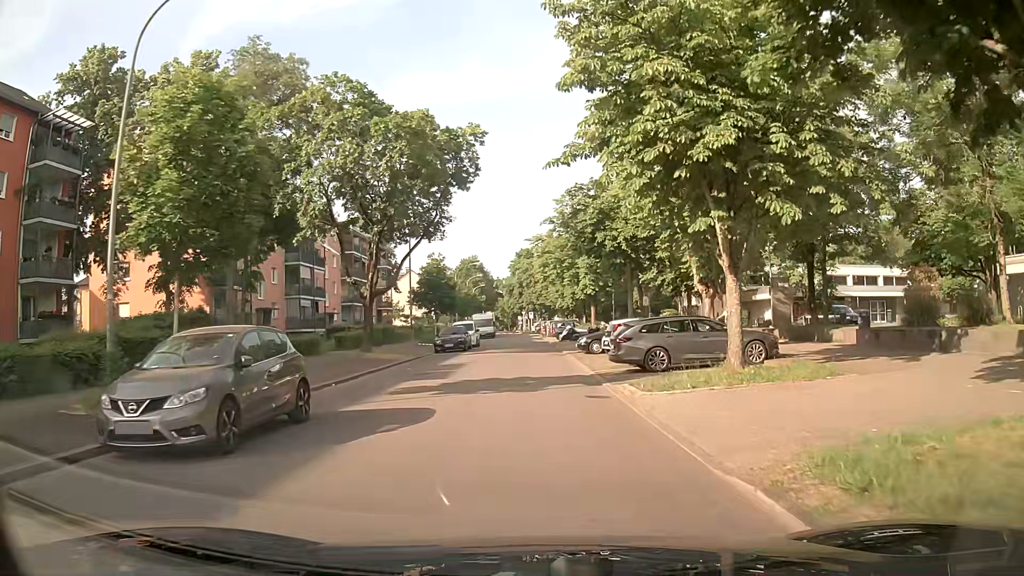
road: residential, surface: asphalt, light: Day
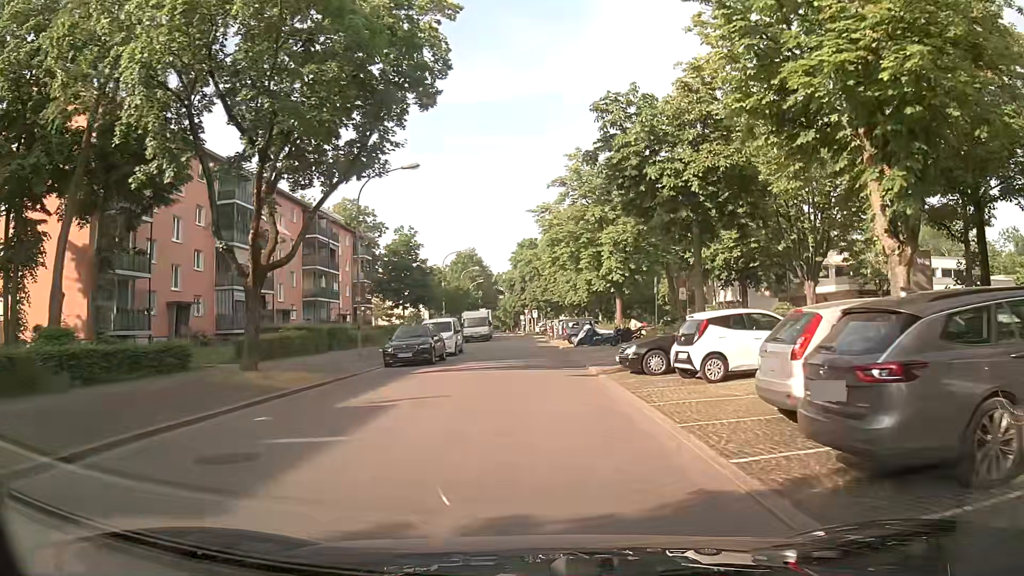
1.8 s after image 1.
(0.0, +13.9) m; 0°
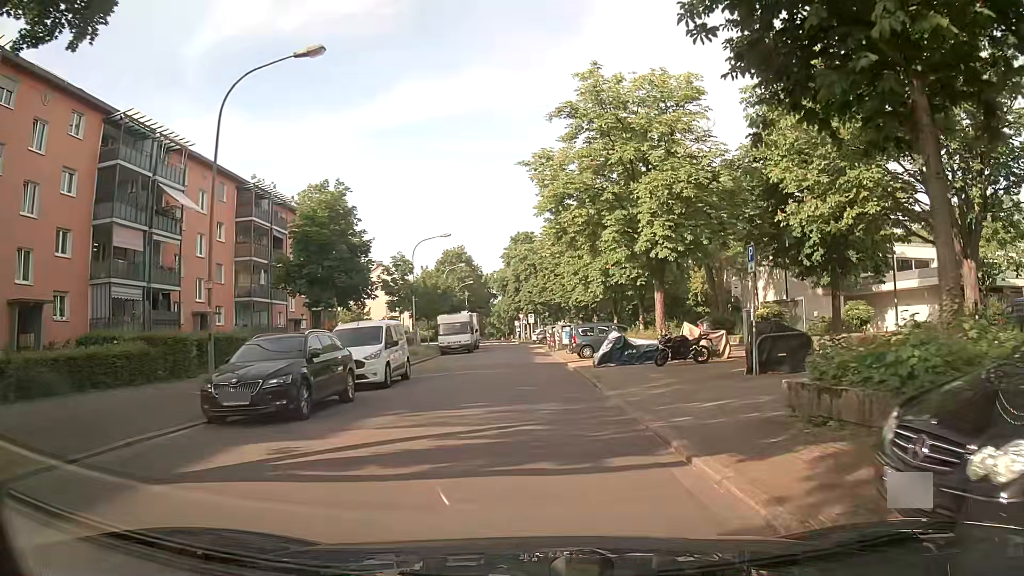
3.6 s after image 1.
(+0.1, +13.7) m; +1°
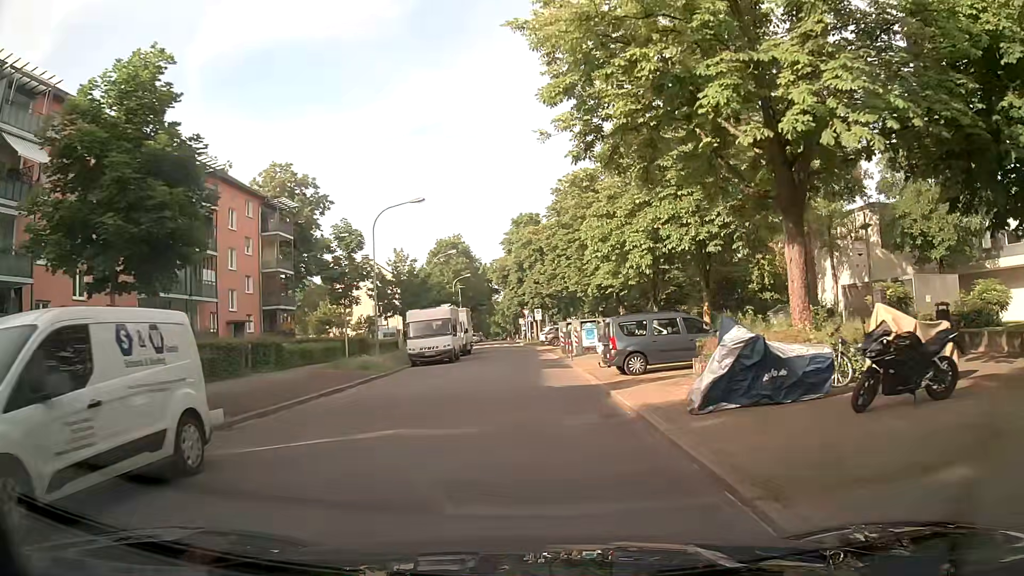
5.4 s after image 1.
(-0.2, +13.4) m; -1°
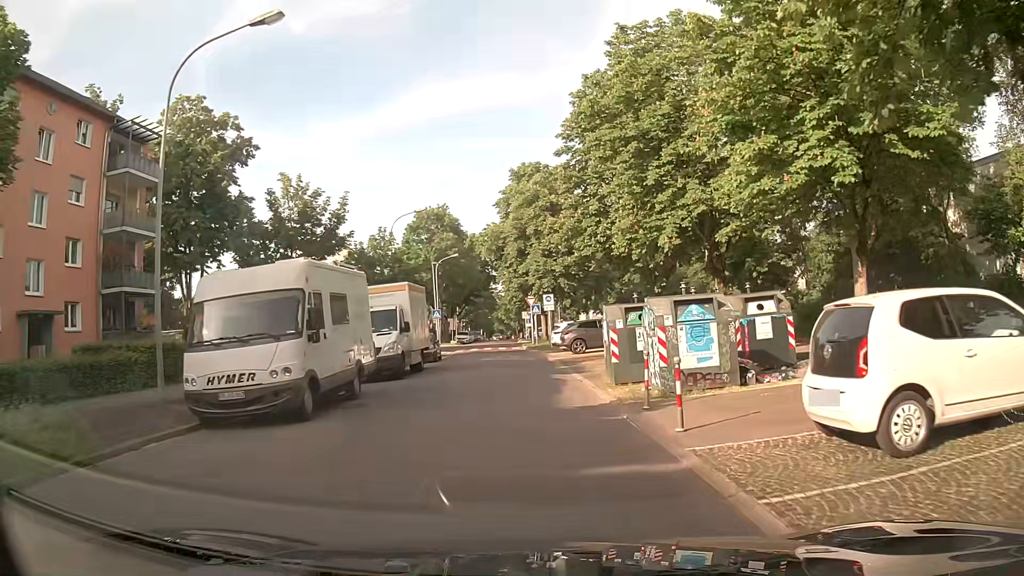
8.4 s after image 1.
(-0.2, +21.7) m; -1°
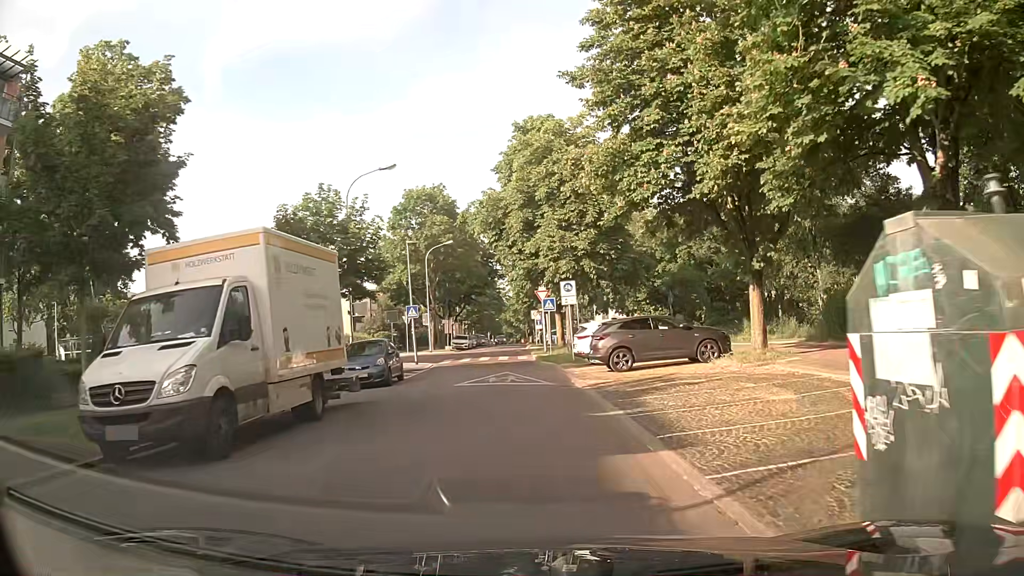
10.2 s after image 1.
(0.0, +12.7) m; -1°
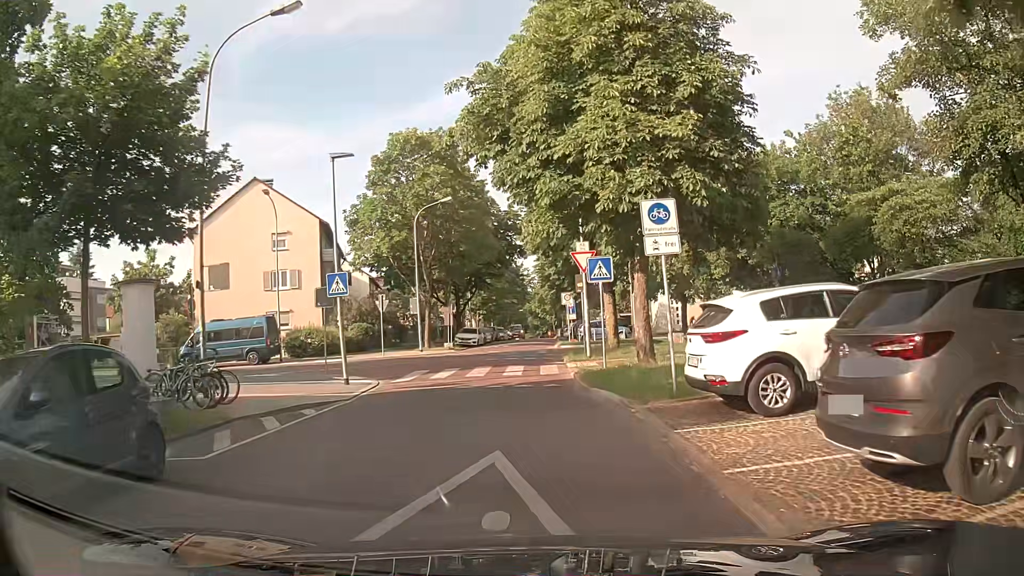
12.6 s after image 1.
(-0.2, +16.2) m; -3°
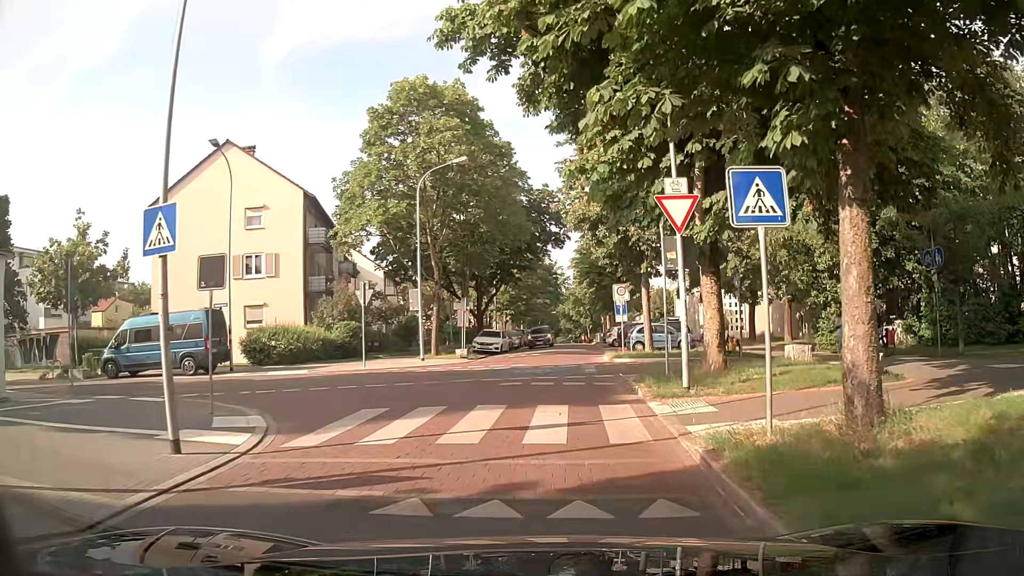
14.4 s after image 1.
(-0.2, +10.1) m; -4°
